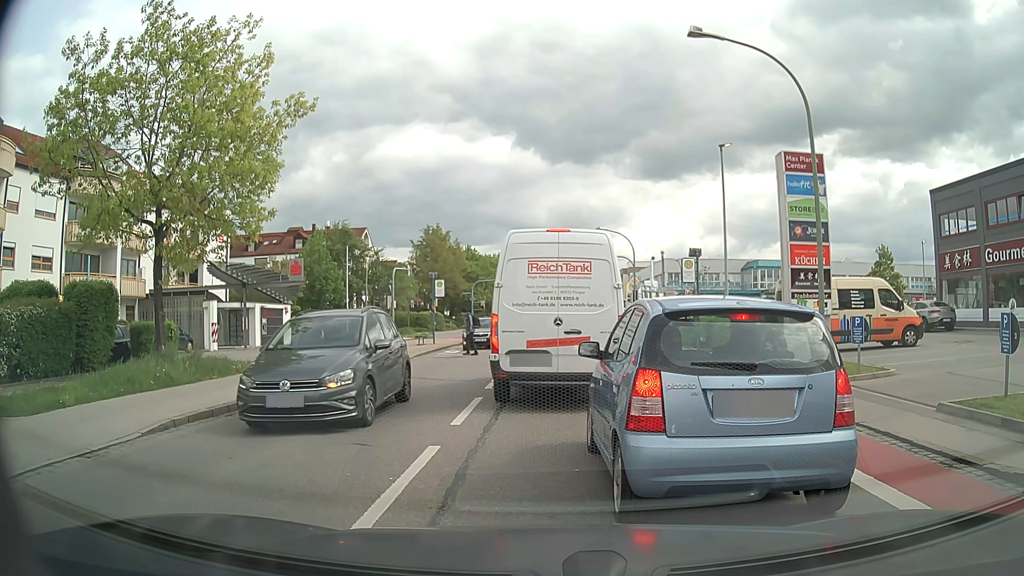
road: tertiary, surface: asphalt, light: Day
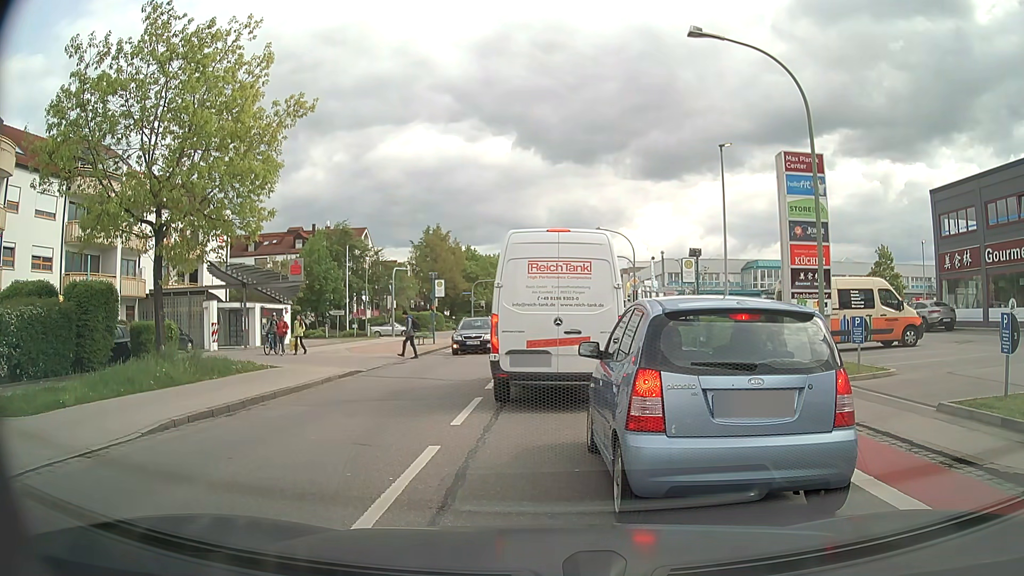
(0.0, 0.0) m; 0°
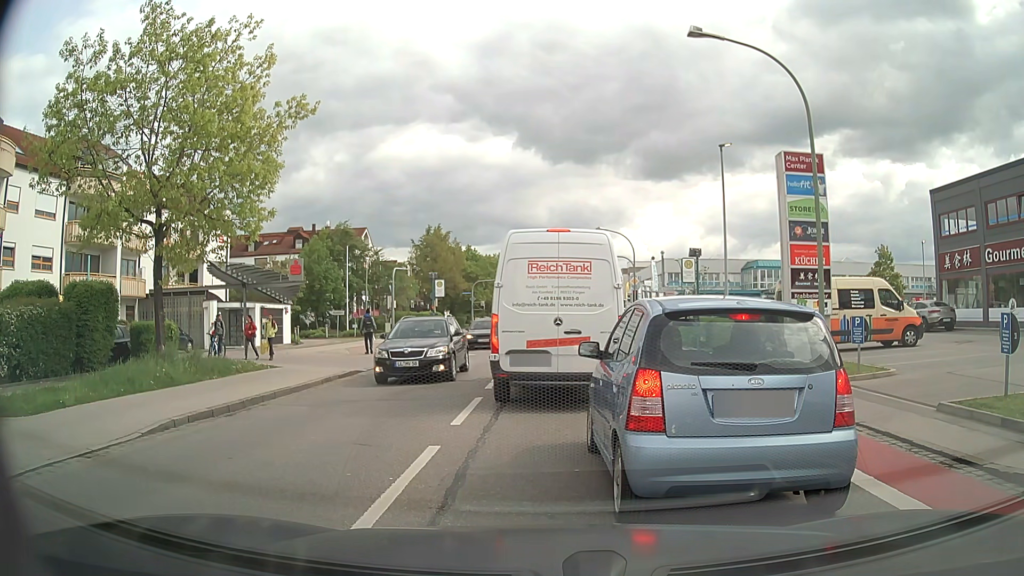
(0.0, 0.0) m; 0°
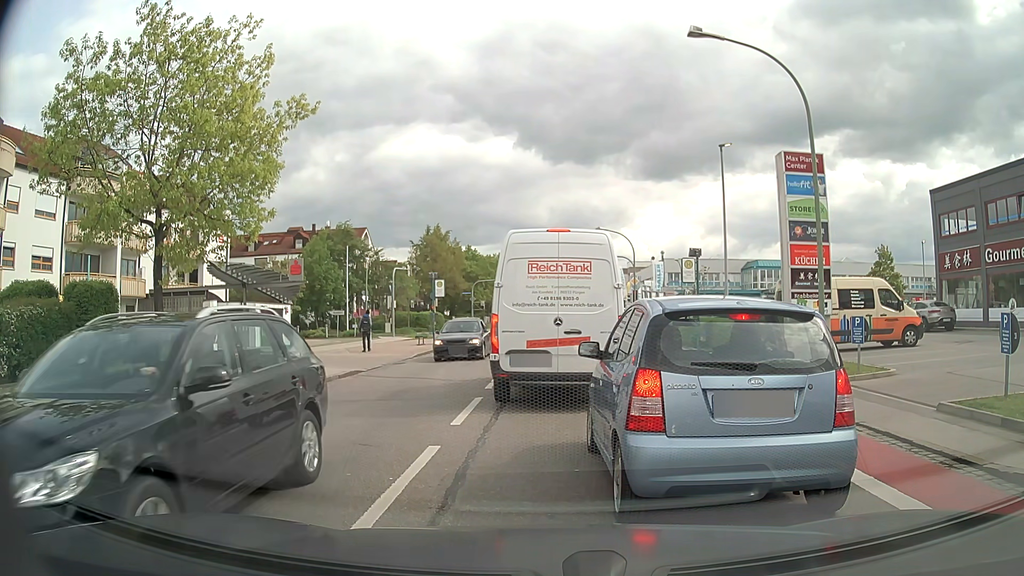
(0.0, 0.0) m; 0°
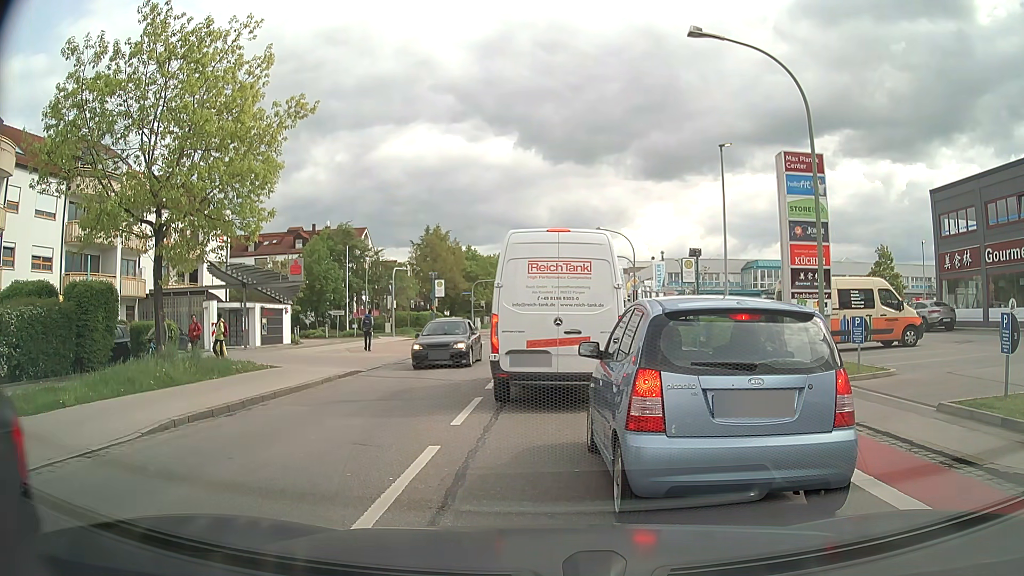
(0.0, 0.0) m; 0°
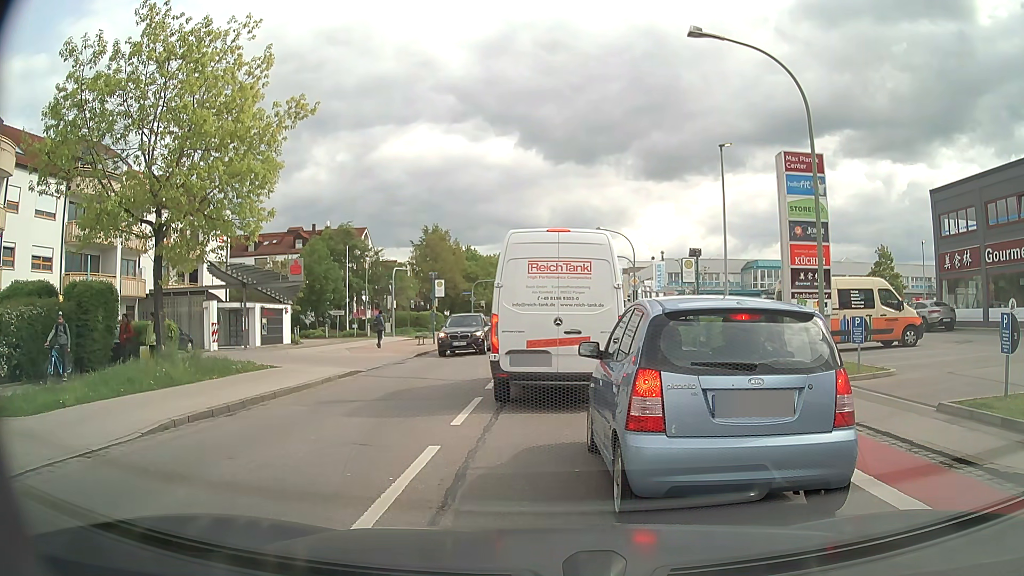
(0.0, 0.0) m; 0°
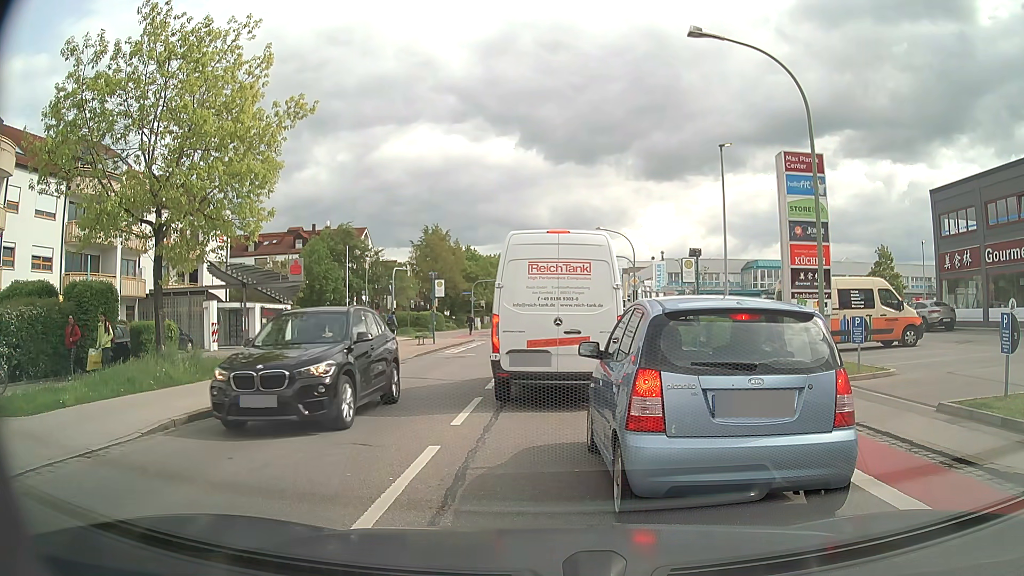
(0.0, 0.0) m; 0°
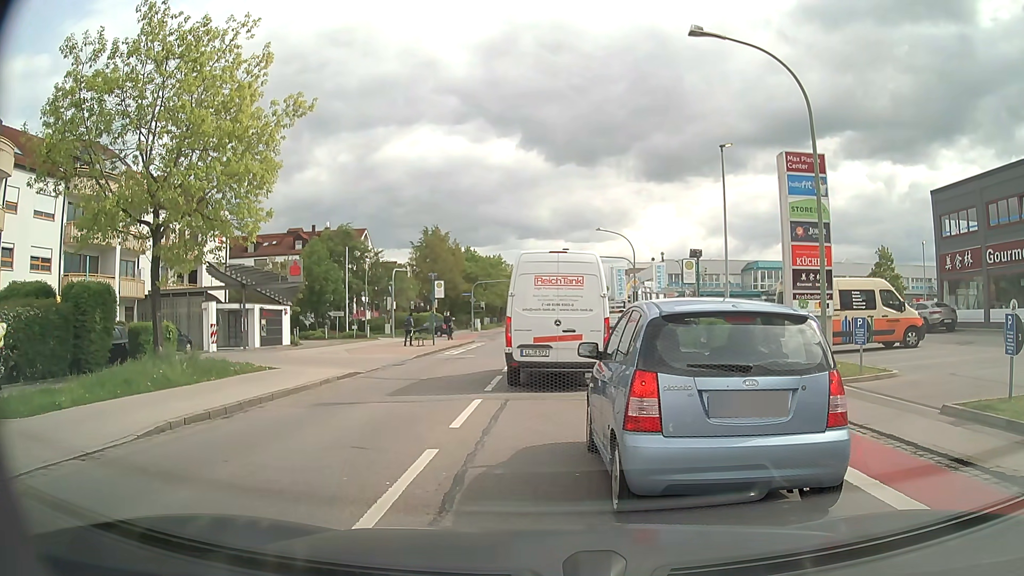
(0.0, +0.1) m; 0°
